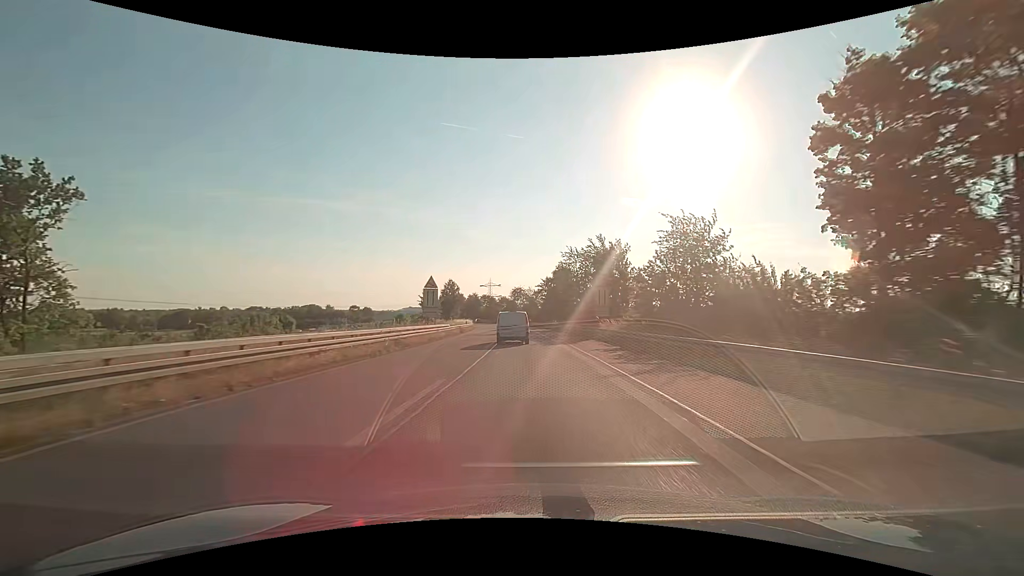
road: trunk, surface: asphalt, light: Day
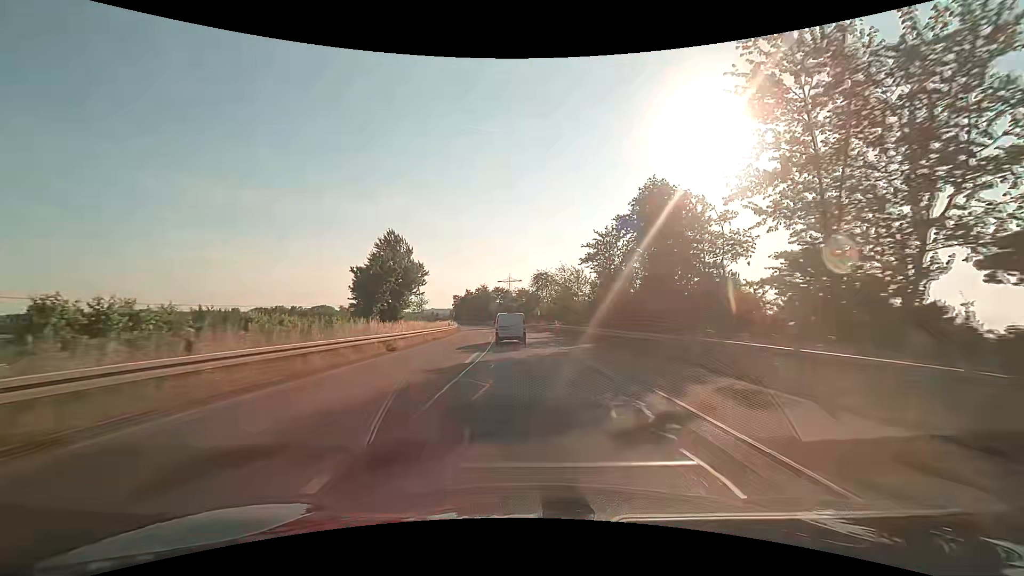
(-1.3, +61.2) m; -3°
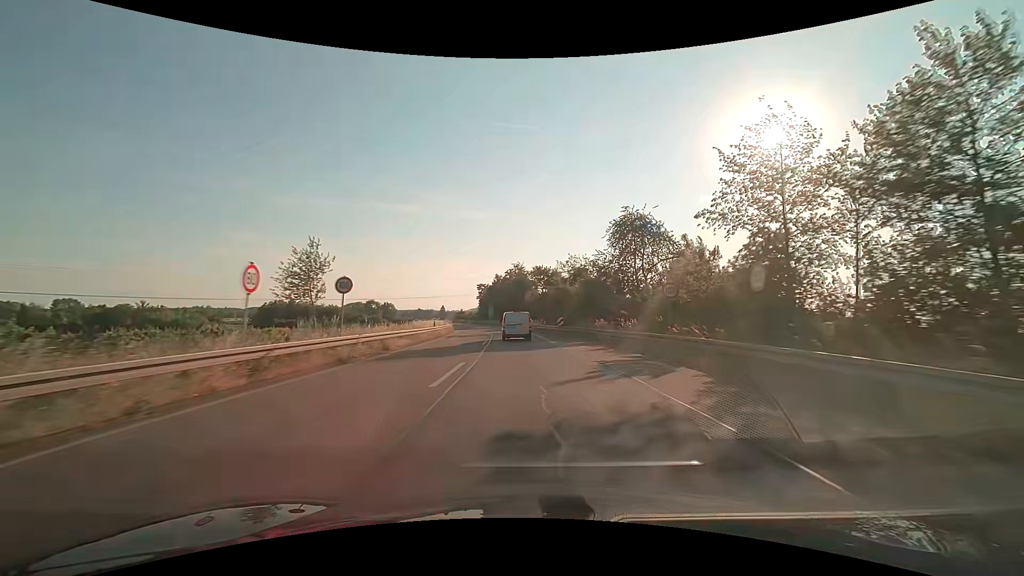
(-2.7, +62.3) m; -5°
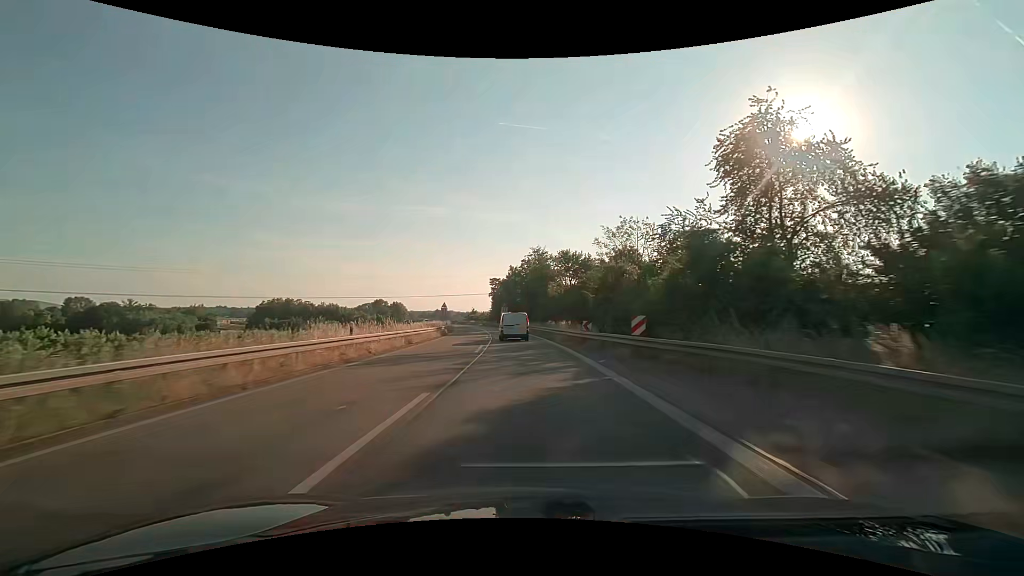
(-0.4, +25.0) m; -2°
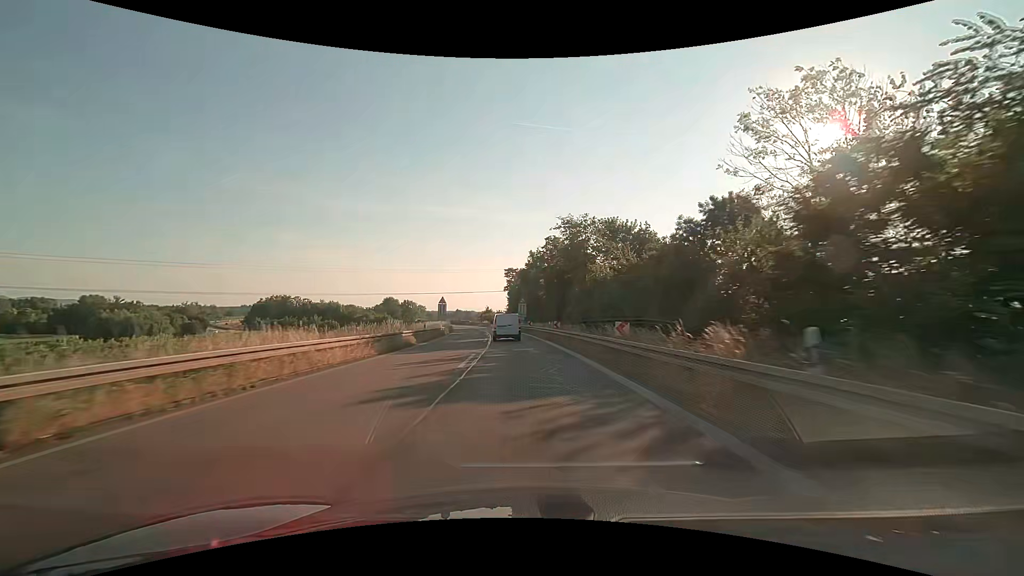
(-0.6, +24.8) m; -3°
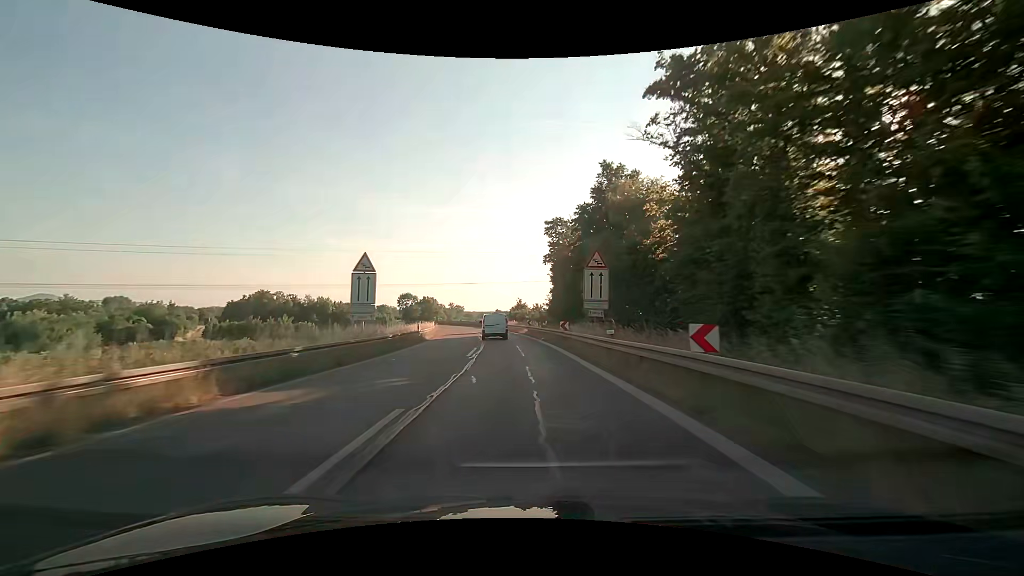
(-2.0, +49.0) m; -4°
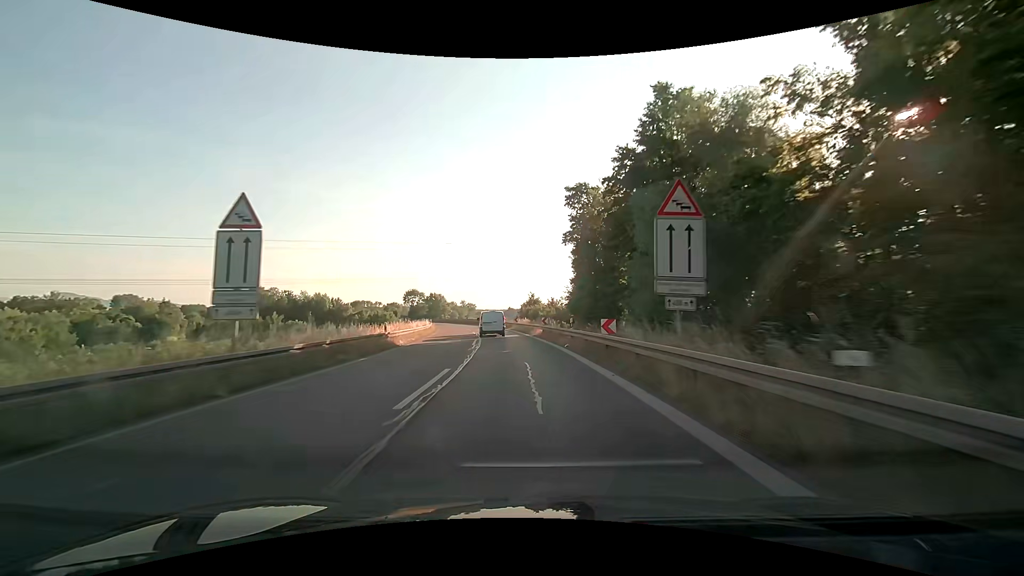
(-0.2, +12.2) m; -2°
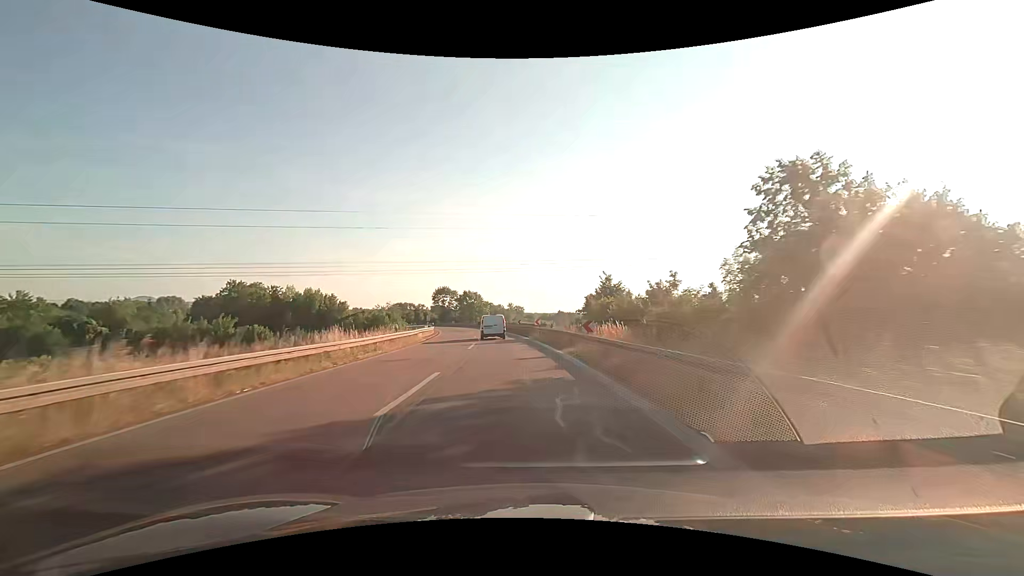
(-1.6, +36.5) m; -5°
(0, +10) (-1, +20) (-1, +30) (-2, +40) (-4, +50) (-5, +60) (-7, +70) (-9, +79) (-11, +89) (-13, +99) m
